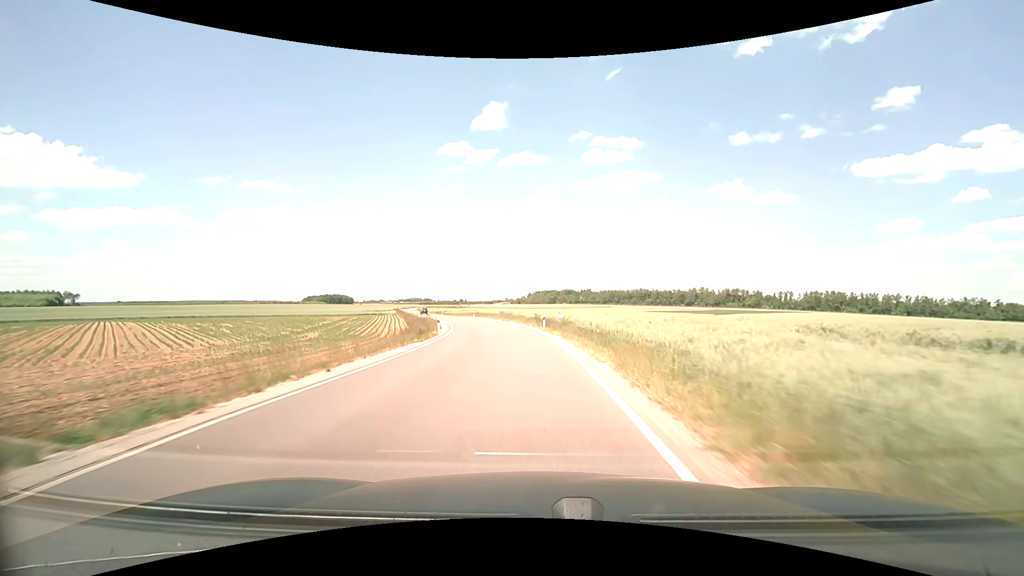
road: secondary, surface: asphalt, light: Day
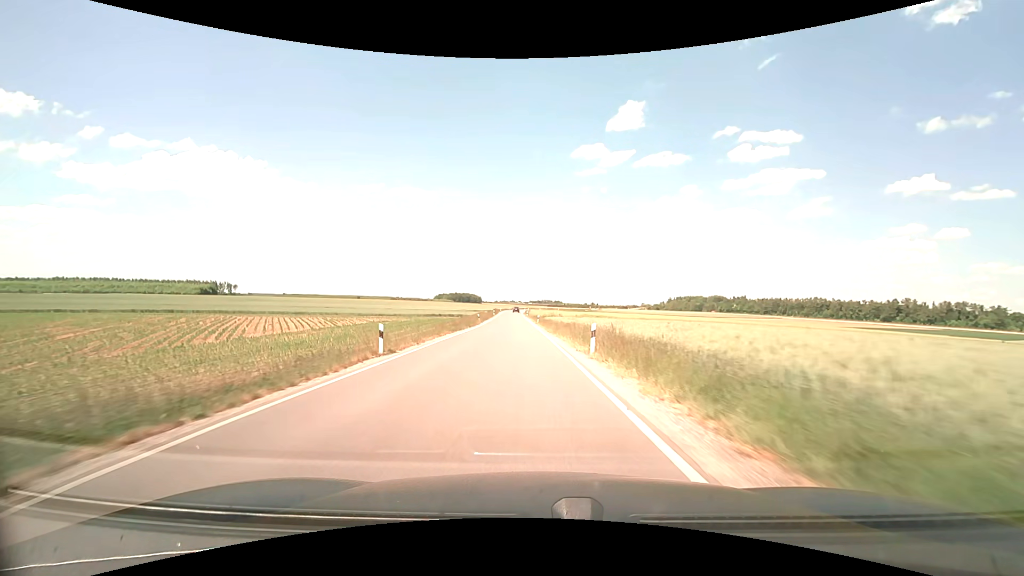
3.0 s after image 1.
(-6.5, +59.0) m; -15°
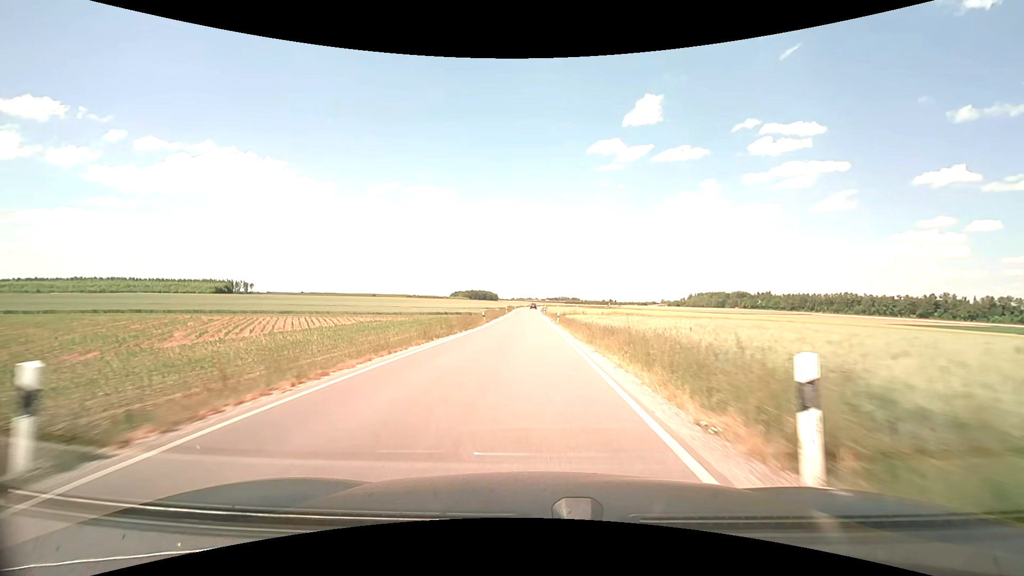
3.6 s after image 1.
(-0.2, +11.8) m; -2°
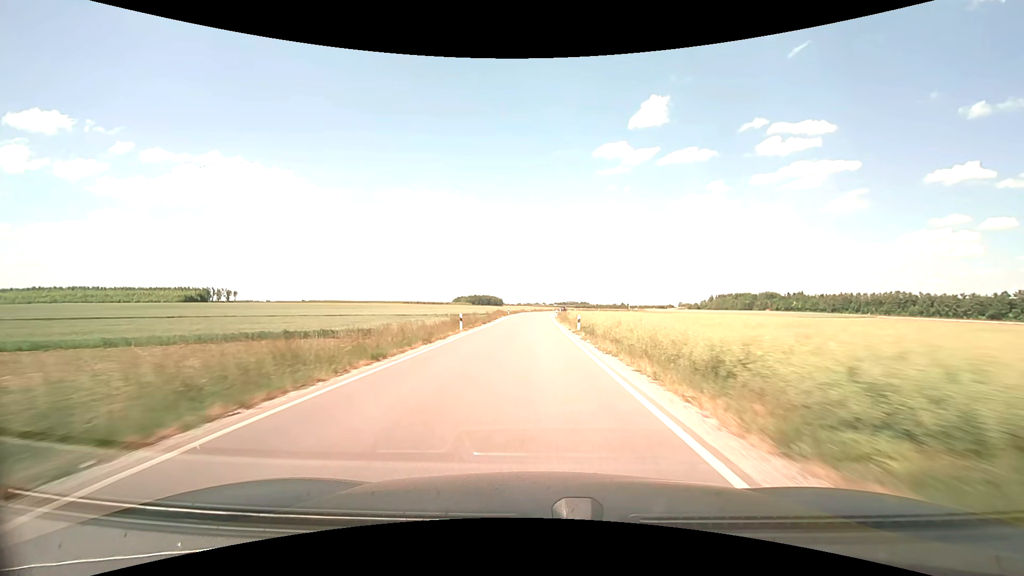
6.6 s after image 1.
(-0.7, +60.5) m; -1°
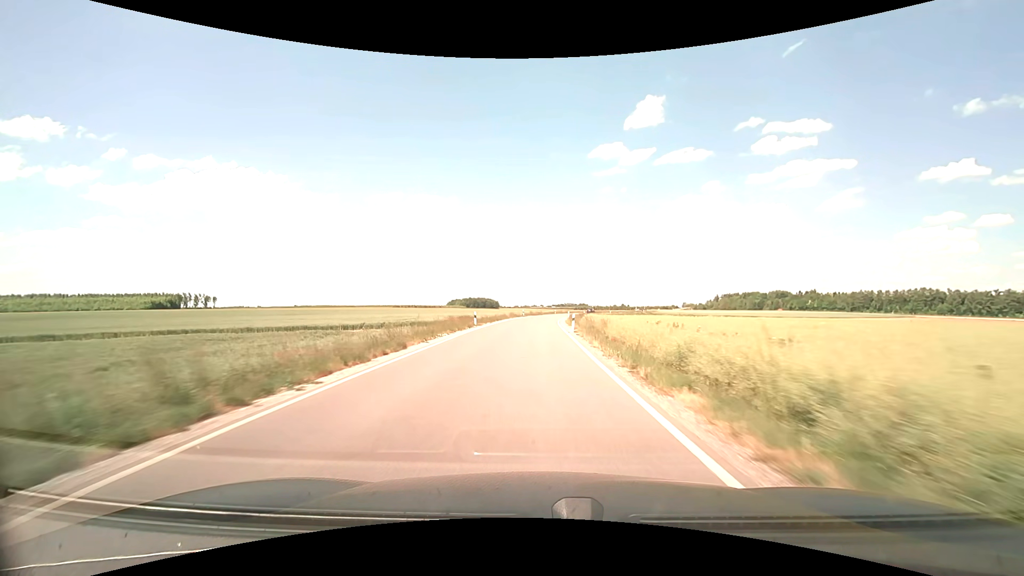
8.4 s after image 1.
(+0.1, +36.3) m; 0°
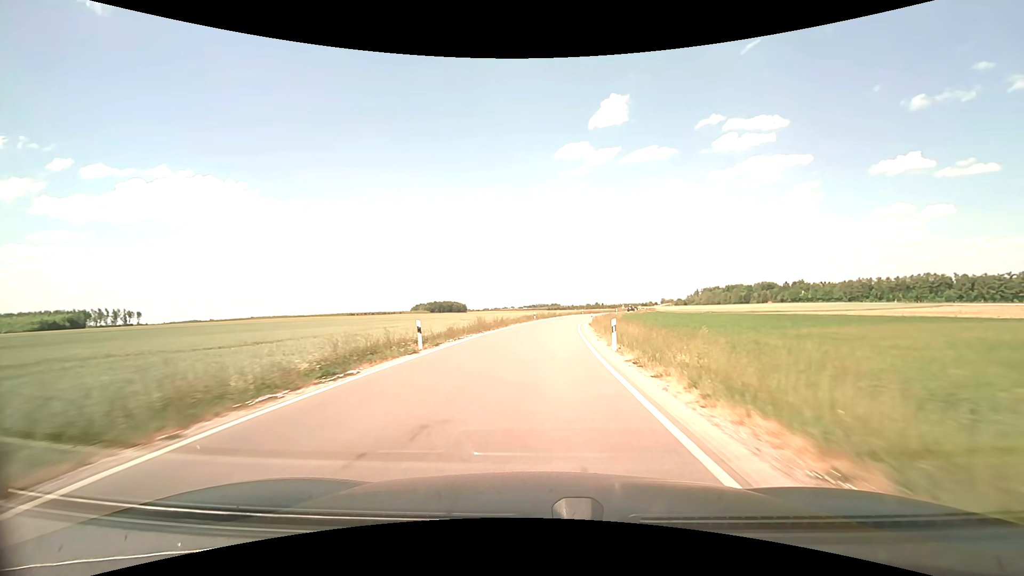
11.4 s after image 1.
(+0.9, +58.0) m; +3°
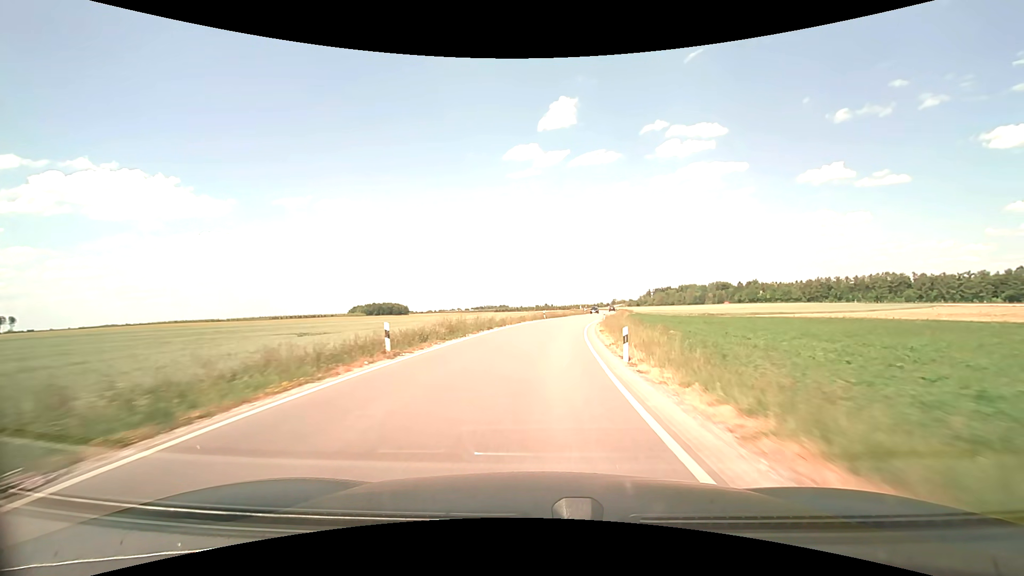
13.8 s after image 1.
(+2.3, +46.1) m; +6°
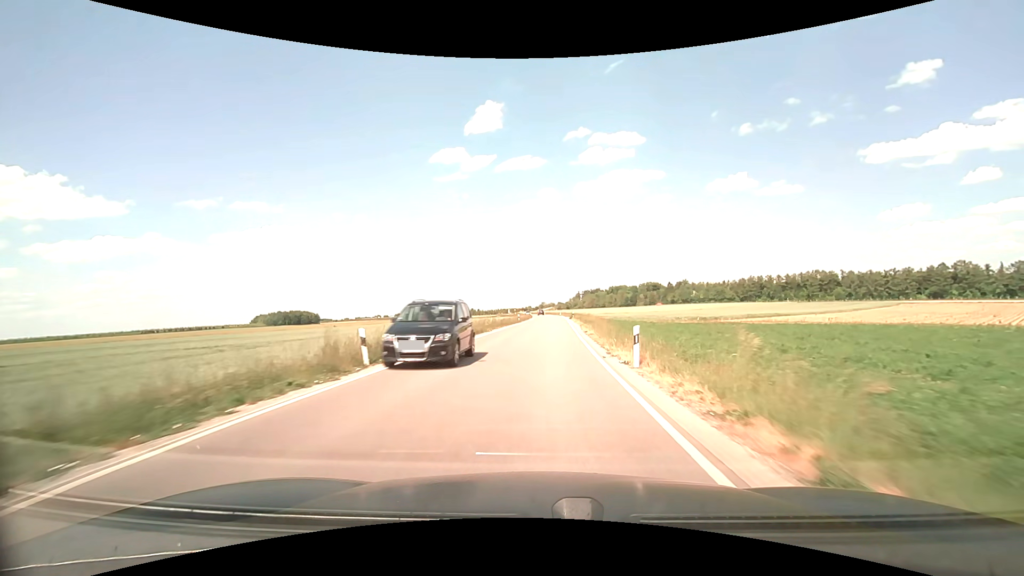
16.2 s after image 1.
(+3.1, +45.7) m; +8°
(0, +10) (0, +20) (+1, +30) (+1, +40) (+2, +50) (+2, +60) (+3, +70) (+3, +80) (+3, +90) (+3, +100) m
